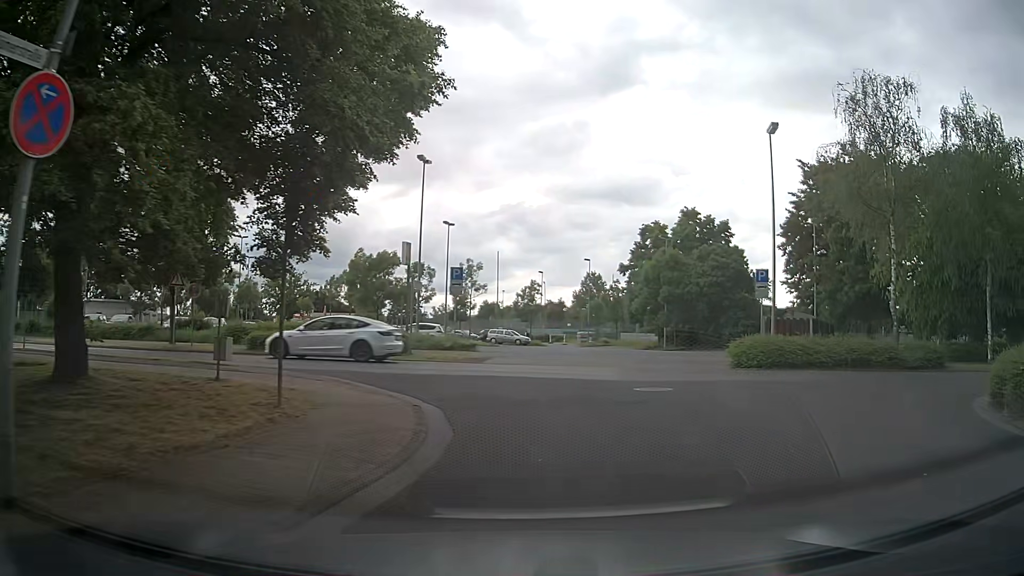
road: residential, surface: asphalt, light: Day
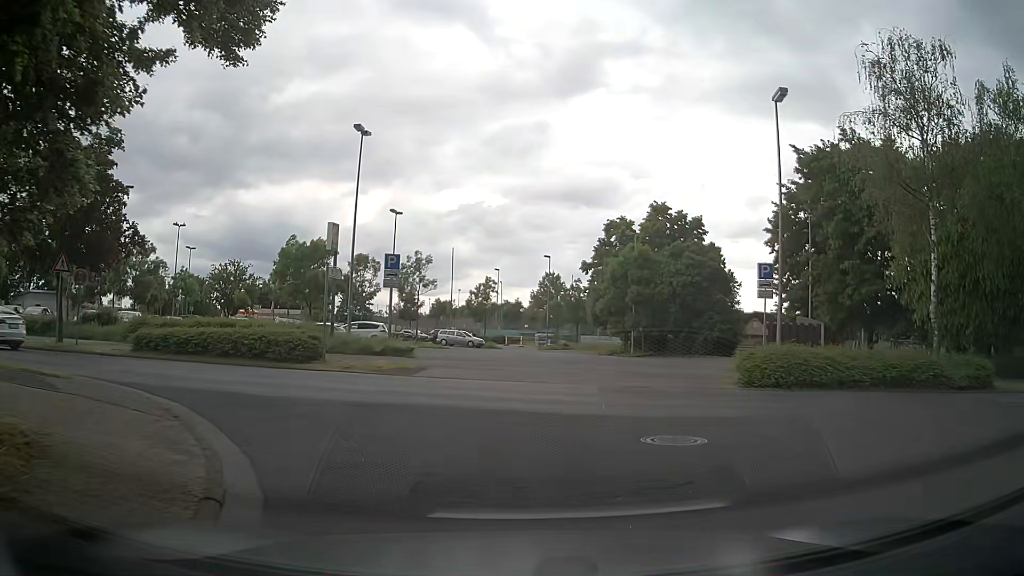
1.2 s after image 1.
(+0.3, +5.5) m; +6°
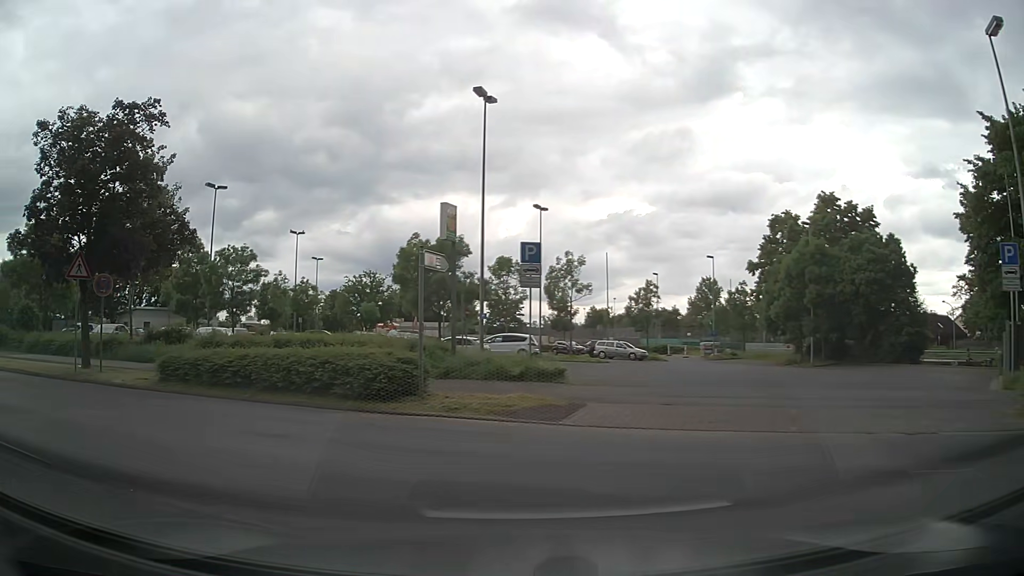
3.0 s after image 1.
(-0.6, +6.8) m; -14°
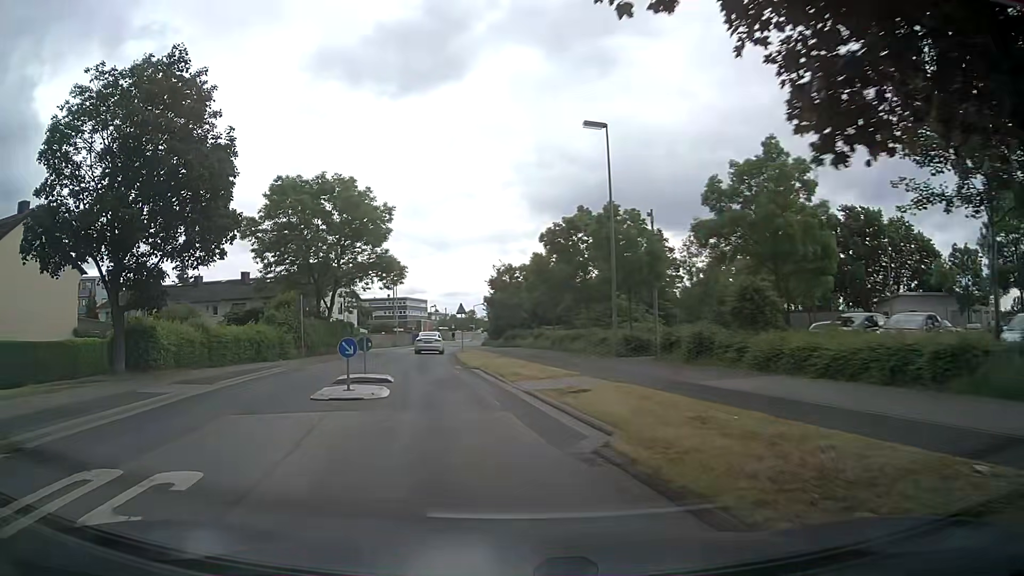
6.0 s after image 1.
(-9.8, +13.5) m; -64°
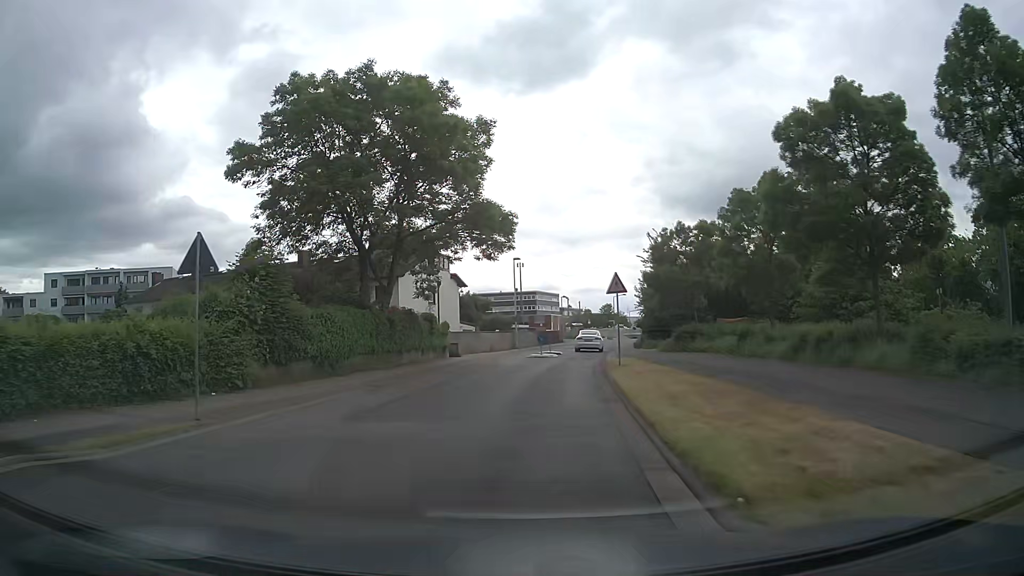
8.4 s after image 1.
(-2.0, +21.4) m; -11°
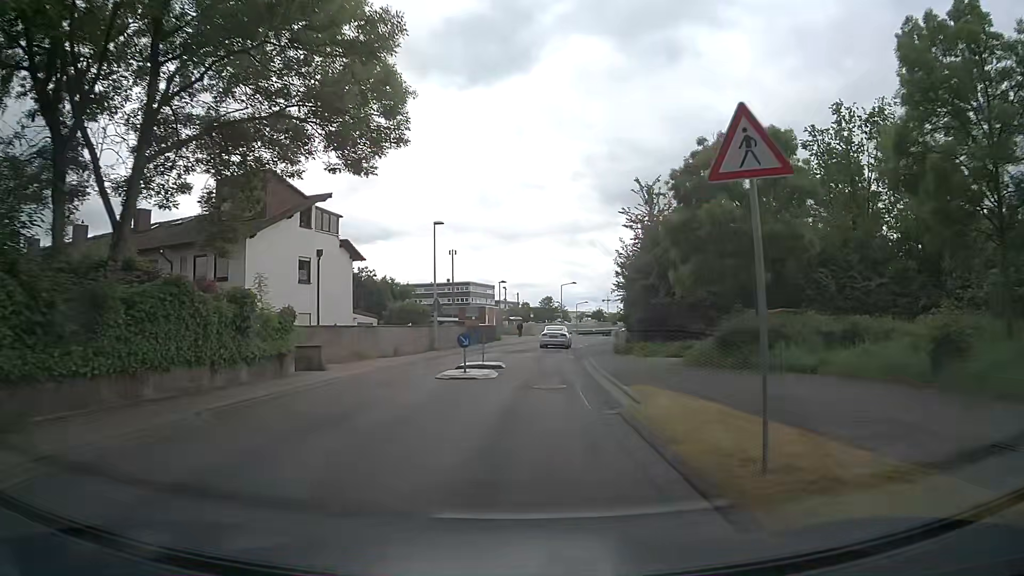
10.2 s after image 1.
(+0.8, +18.1) m; +6°
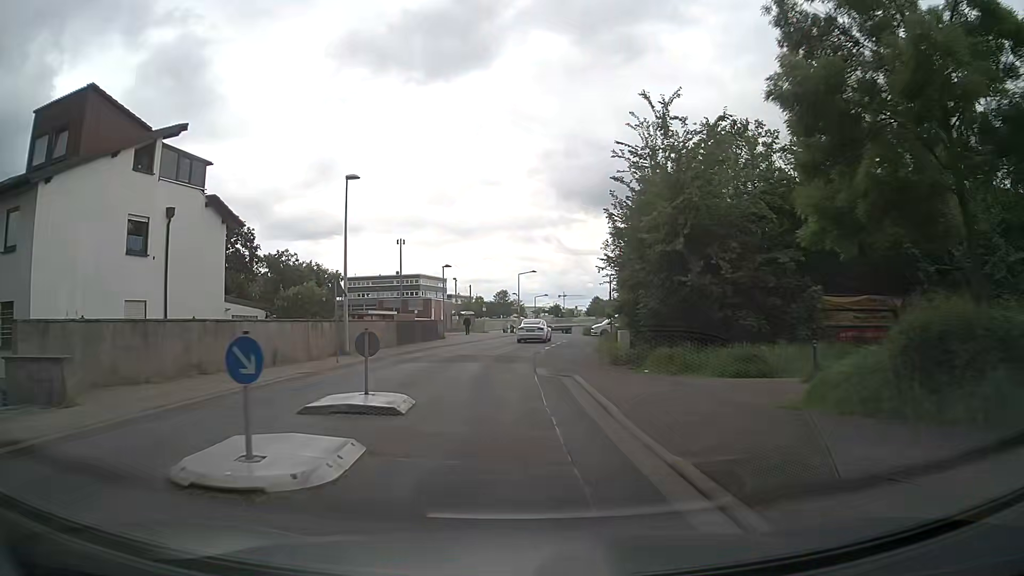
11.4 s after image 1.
(+0.5, +12.3) m; +4°
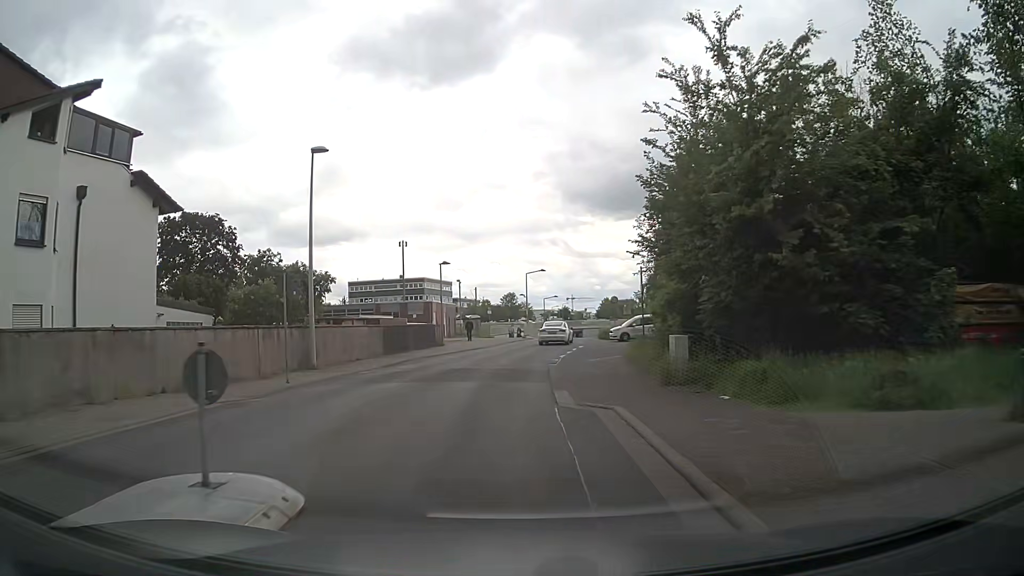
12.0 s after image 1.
(0.0, +6.1) m; 0°
(0, +10) (0, +20) (0, +30) (+2, +40) (+3, +50) (+5, +60) (+6, +70) (+7, +80) (+8, +89) (+9, +99) m
